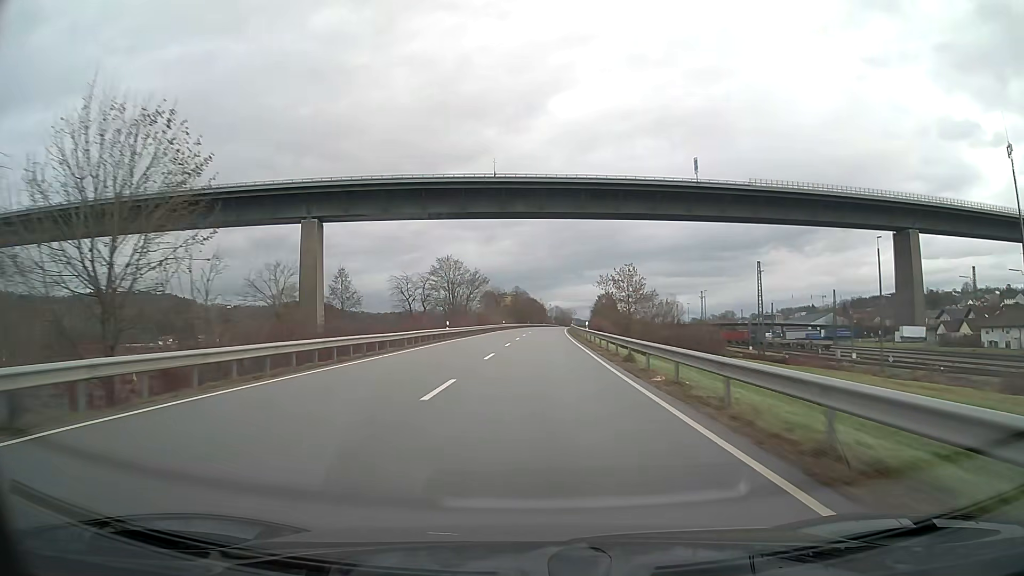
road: primary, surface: asphalt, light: Day
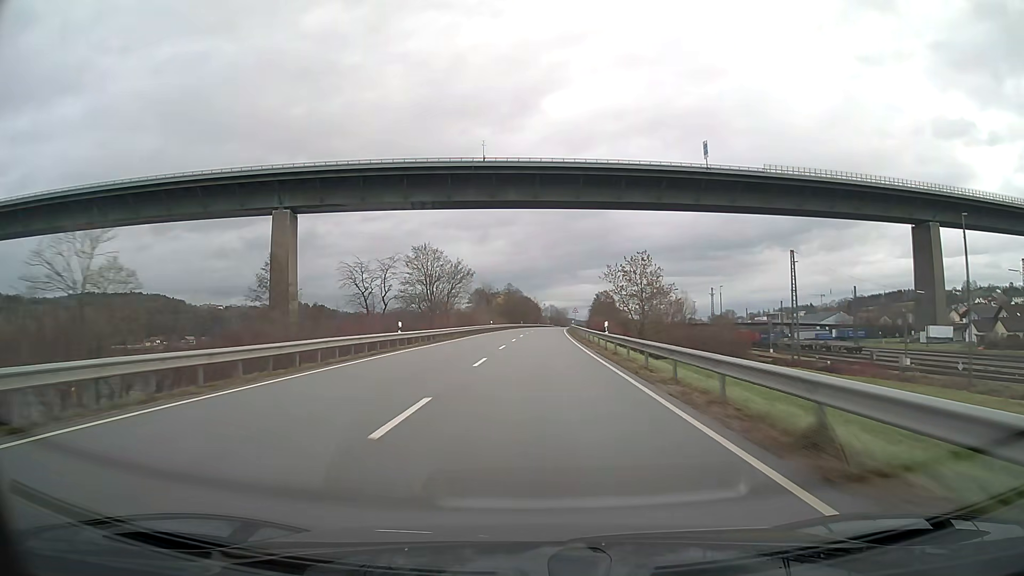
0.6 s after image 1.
(+0.1, +15.8) m; 0°
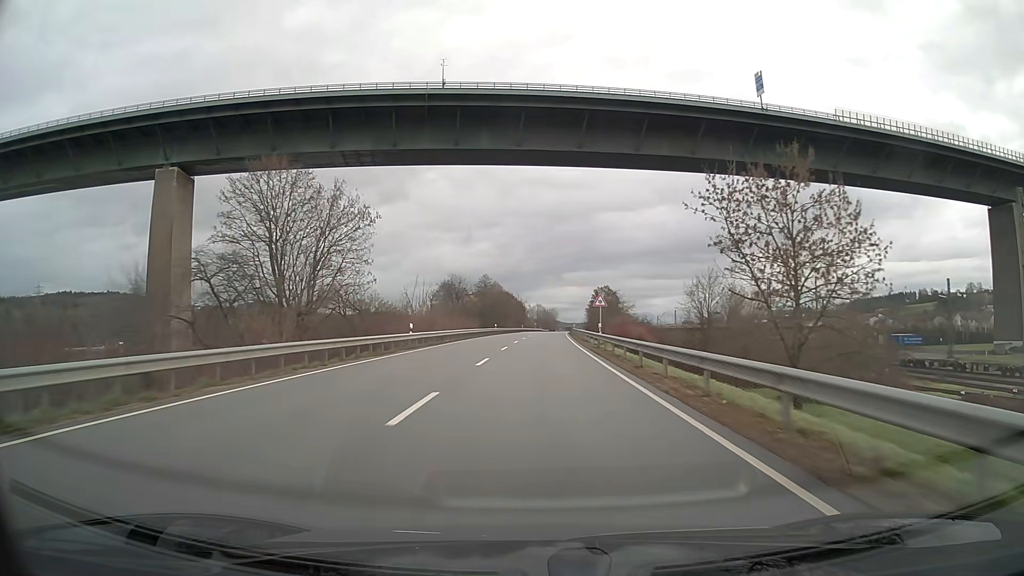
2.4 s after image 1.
(+0.5, +47.4) m; +1°
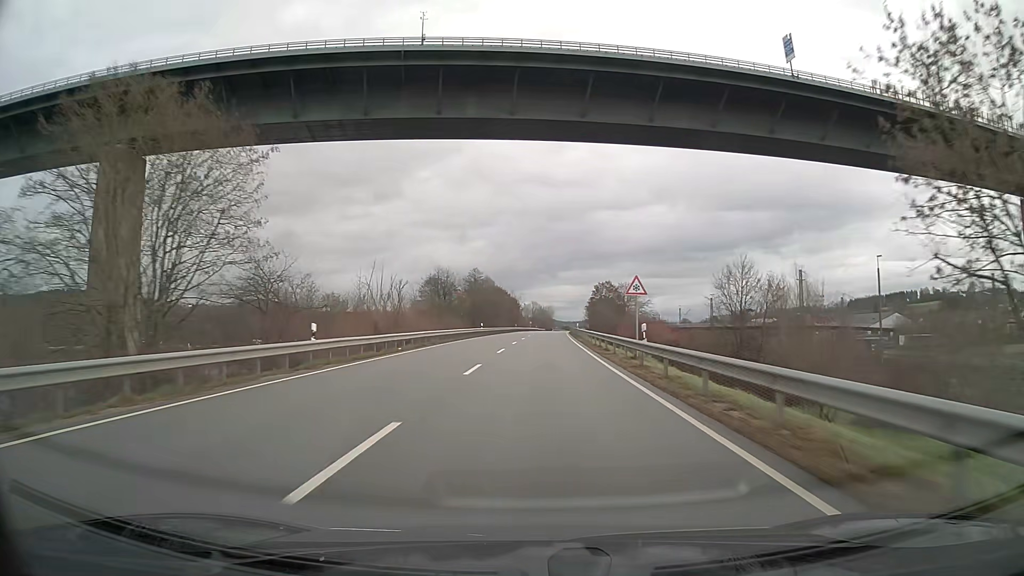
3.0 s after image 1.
(+0.1, +15.8) m; 0°
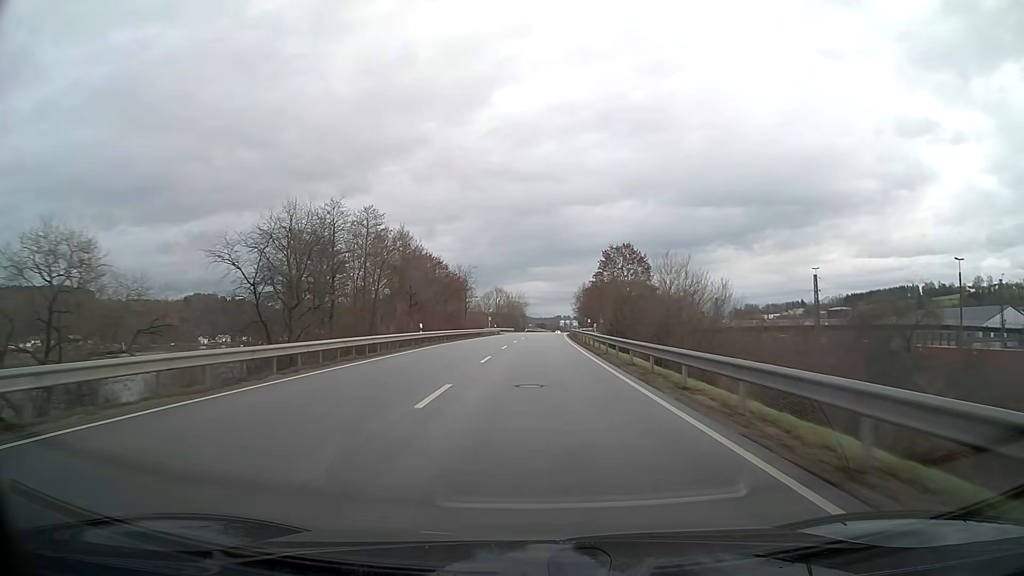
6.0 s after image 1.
(+1.8, +79.0) m; +2°
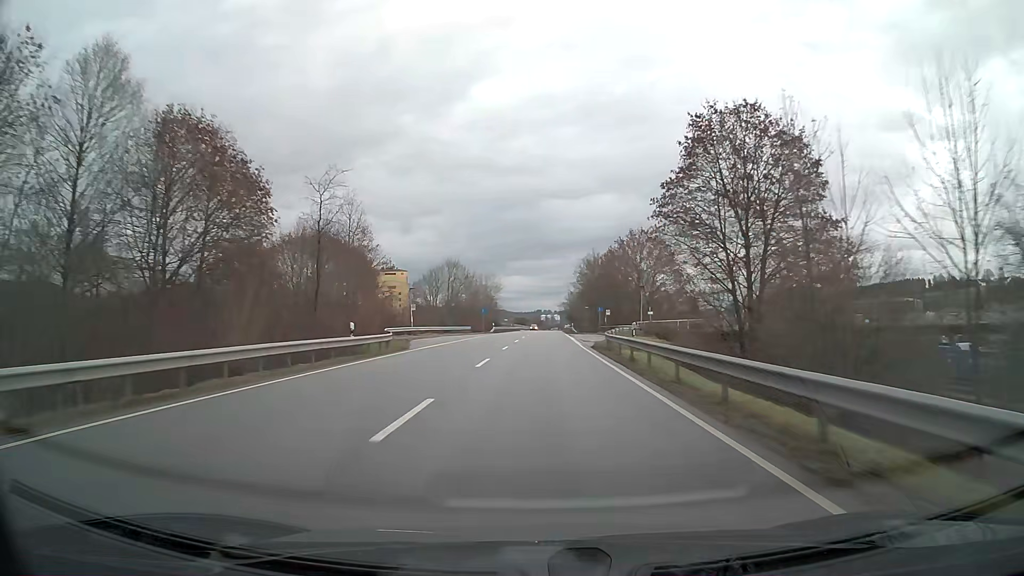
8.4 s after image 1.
(+0.9, +63.5) m; +2°
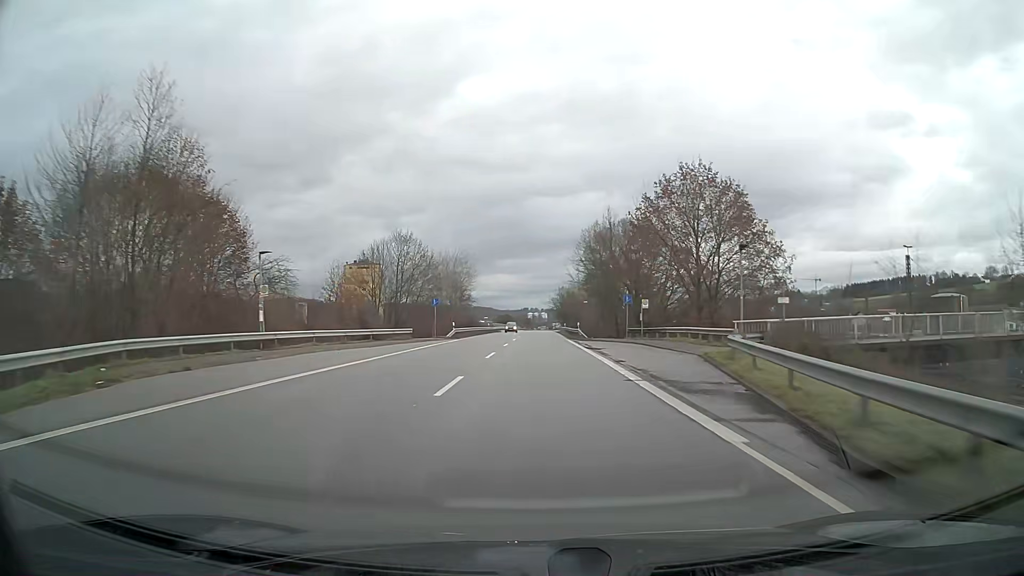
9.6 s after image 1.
(+0.3, +31.8) m; +1°
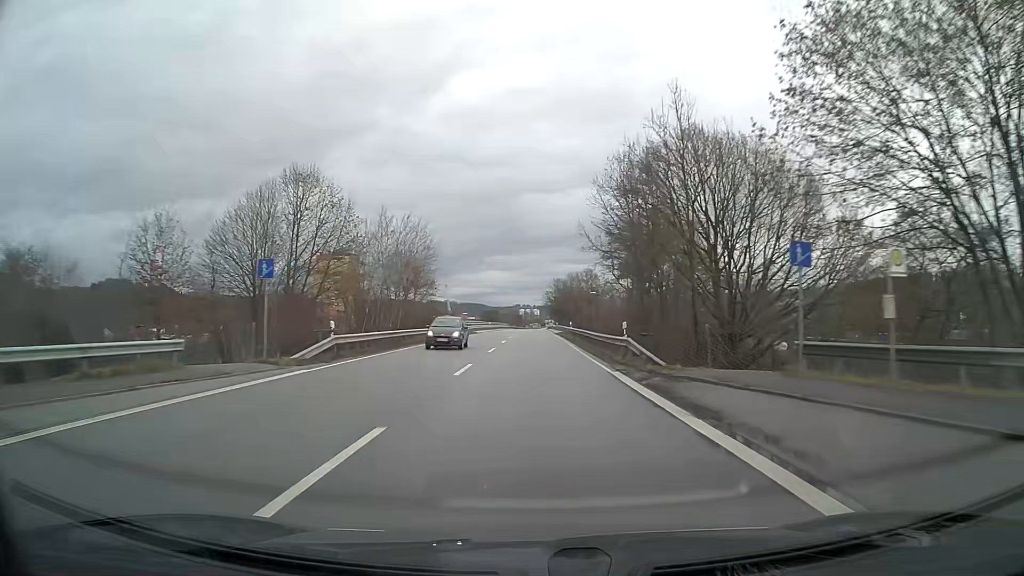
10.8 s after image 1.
(+0.2, +31.8) m; +1°
